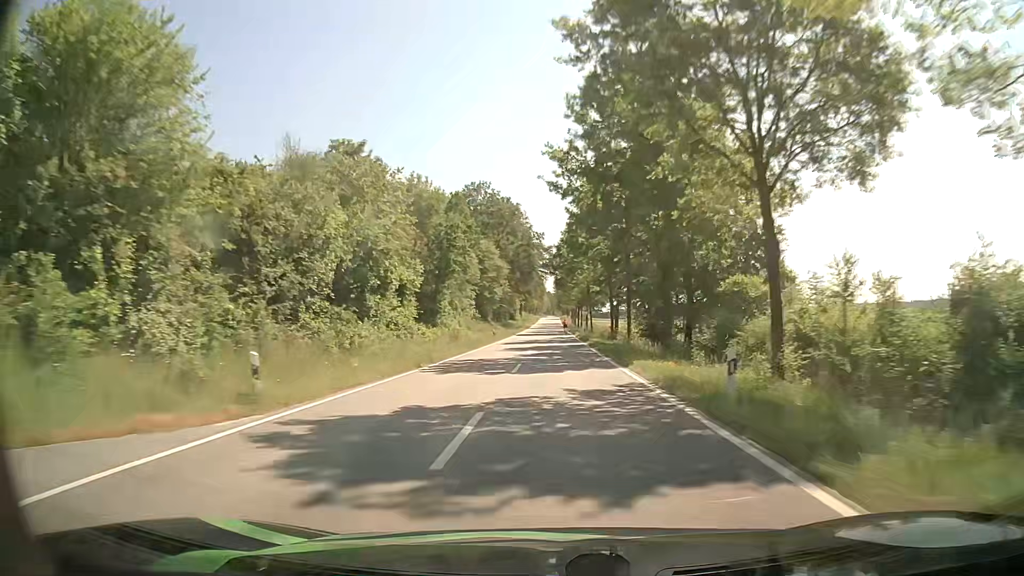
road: tertiary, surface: asphalt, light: Day
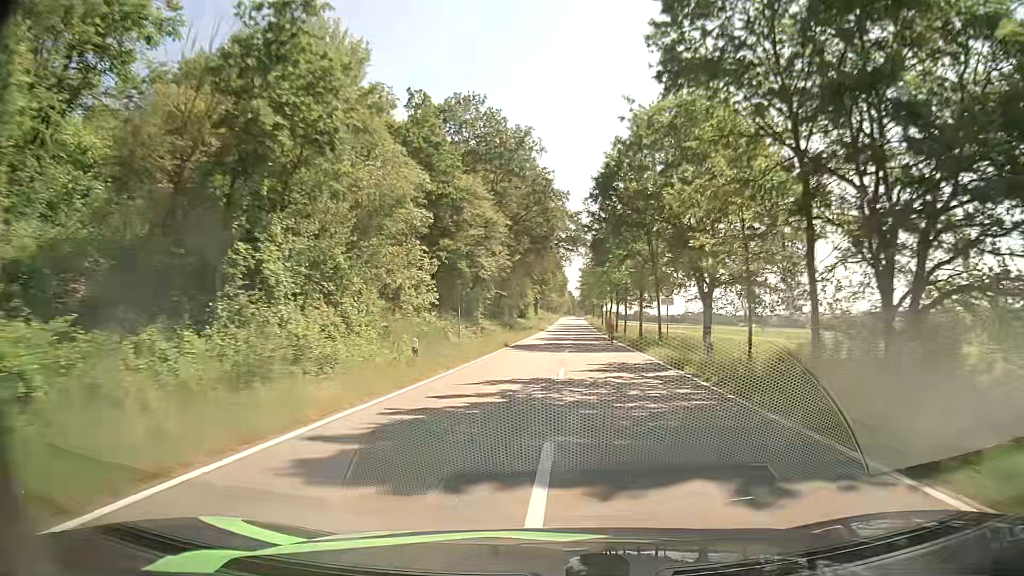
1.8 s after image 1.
(-0.5, +40.1) m; -1°
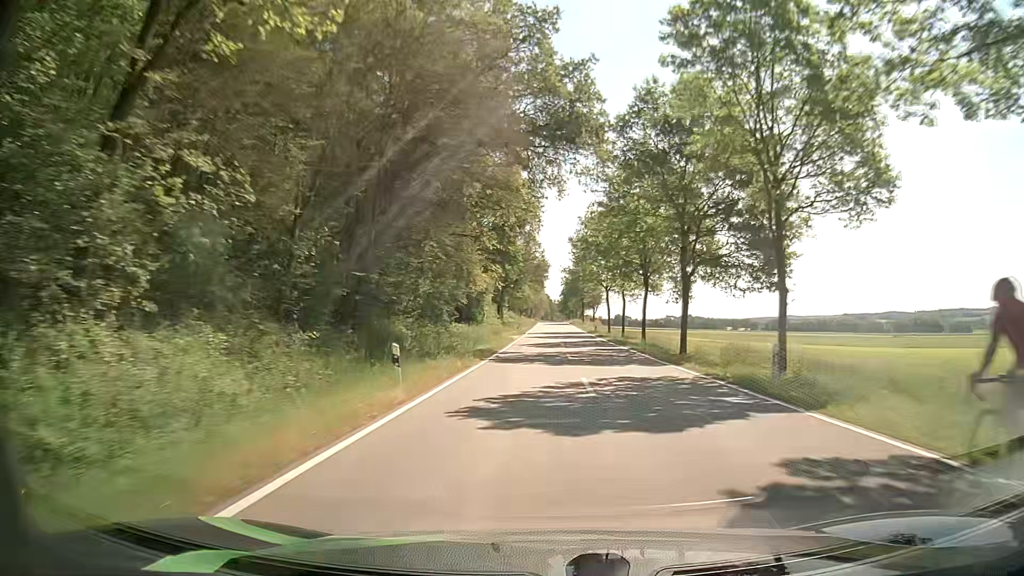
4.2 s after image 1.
(+0.8, +52.9) m; +2°
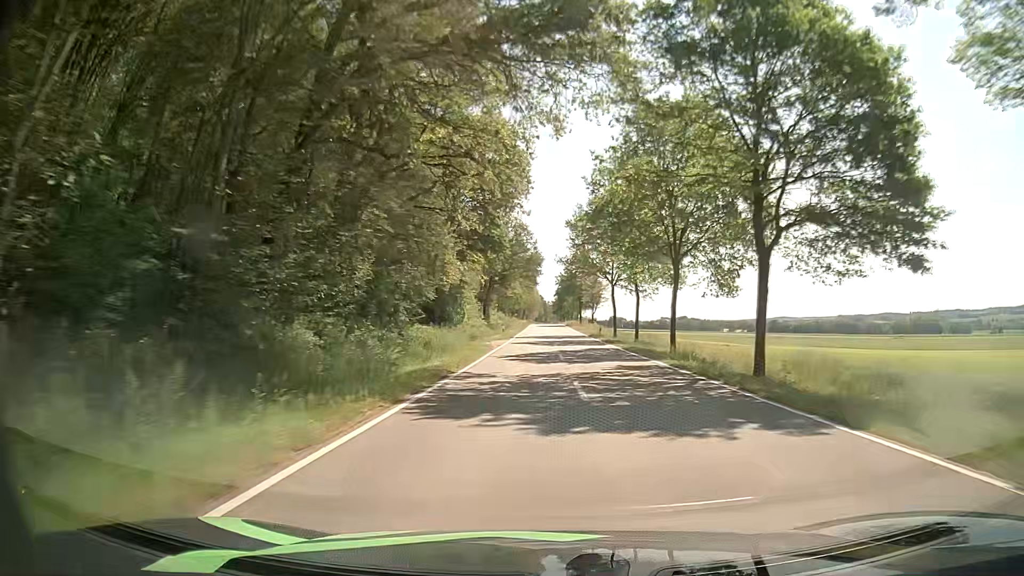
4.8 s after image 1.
(0.0, +13.3) m; 0°
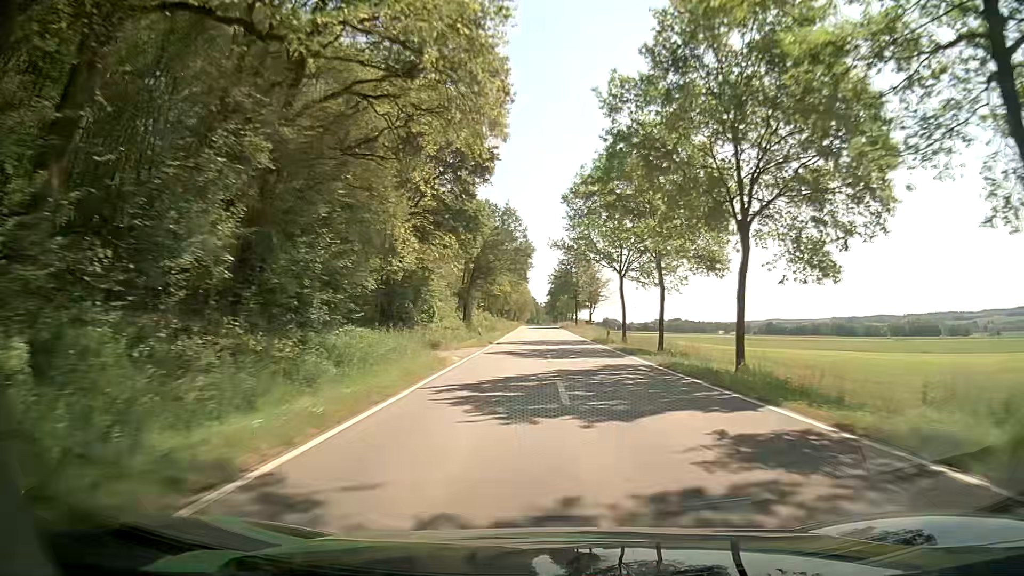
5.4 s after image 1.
(+0.1, +13.3) m; +1°
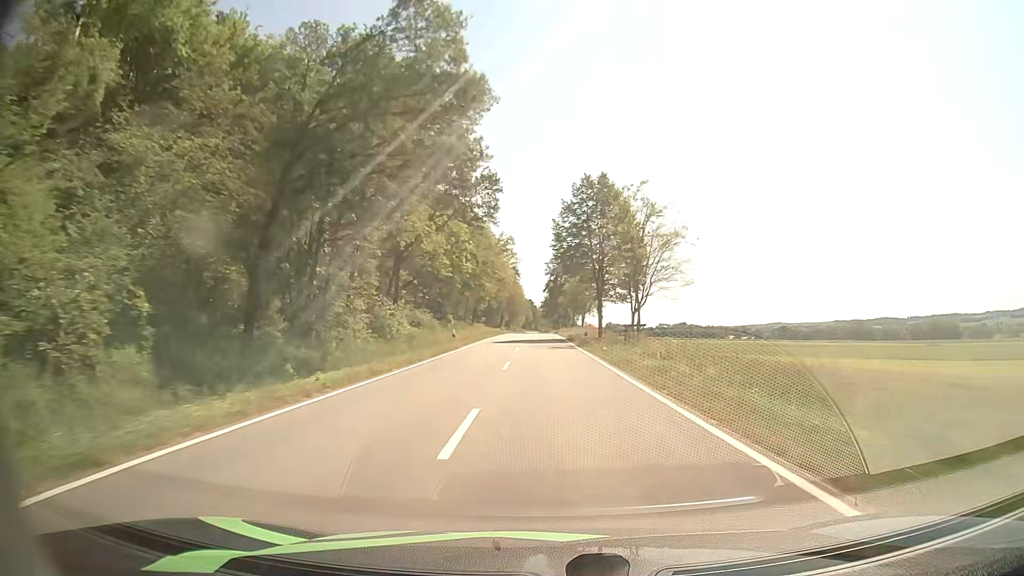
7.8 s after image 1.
(+0.2, +54.2) m; 0°
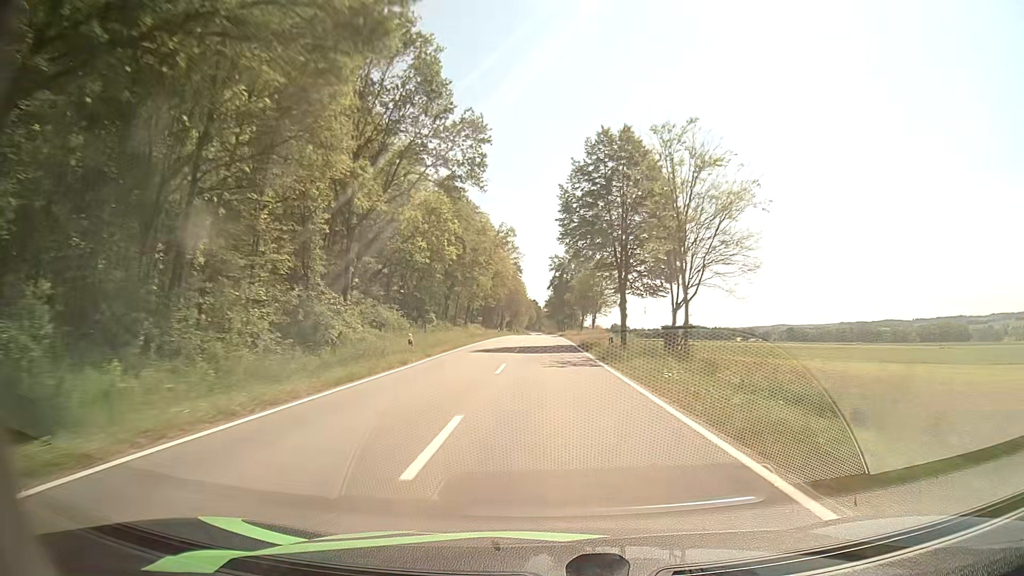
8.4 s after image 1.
(-0.1, +13.7) m; 0°
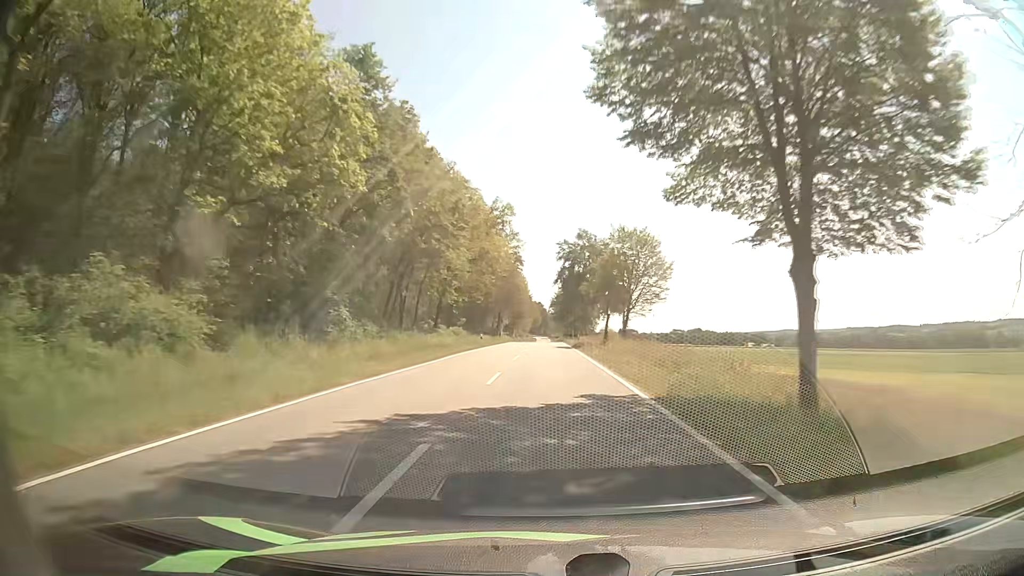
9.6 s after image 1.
(-0.2, +27.3) m; 0°
(0, +10) (0, +20) (0, +30) (0, +40) (0, +50) (0, +60) (0, +70) (0, +80) (-1, +90) (-1, +100) m
